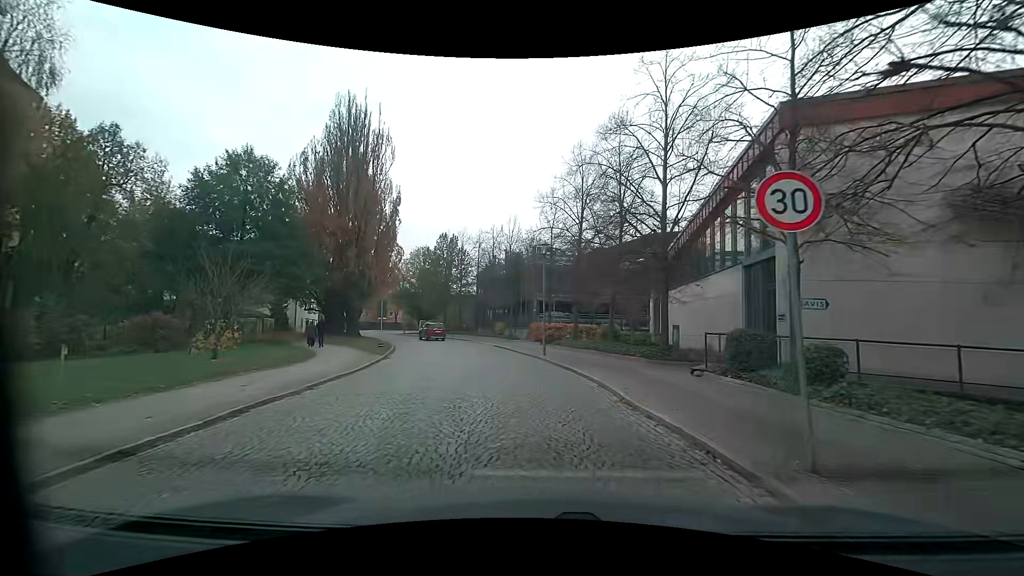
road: residential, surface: sett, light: Day
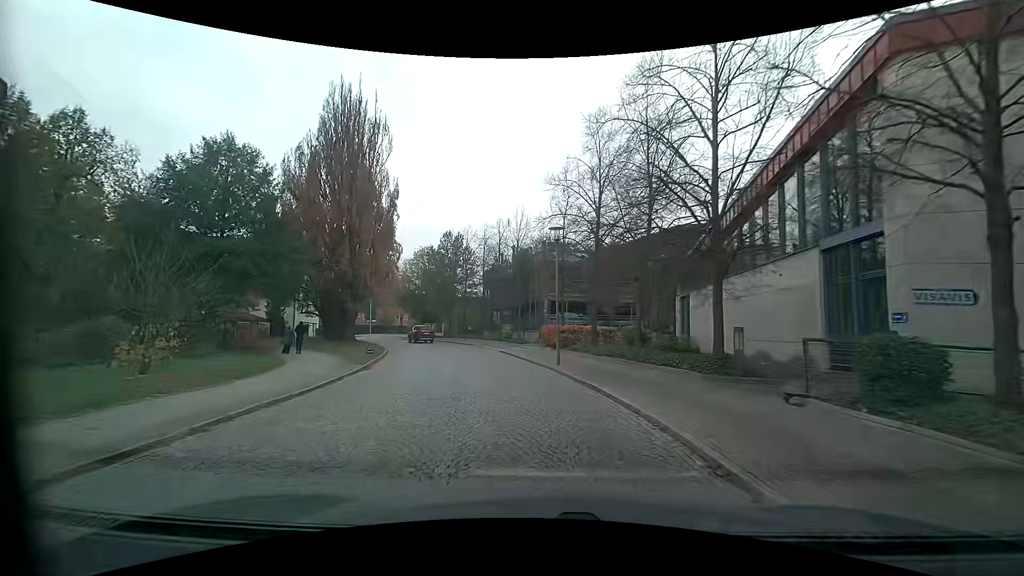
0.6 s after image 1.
(0.0, +4.3) m; -2°
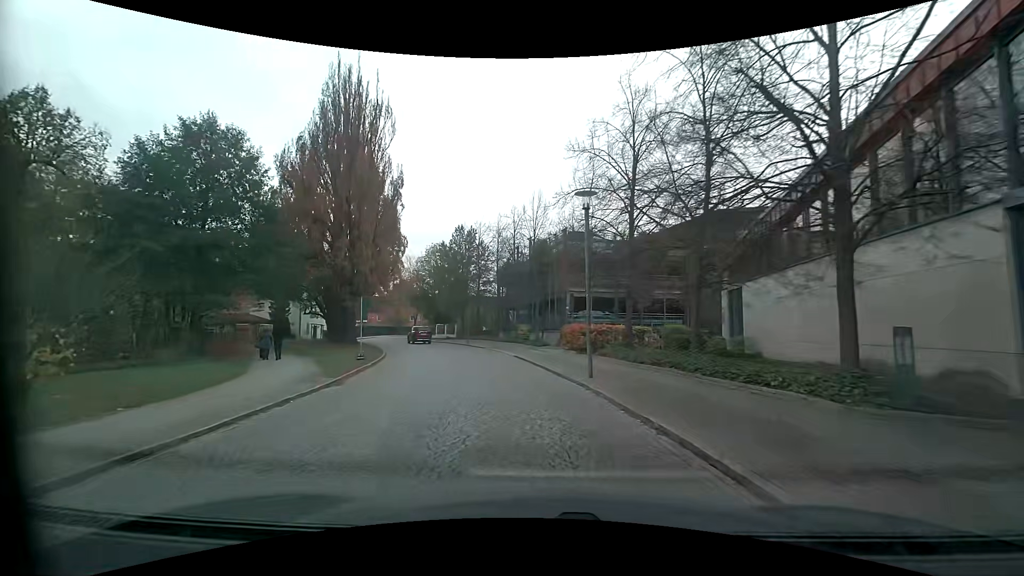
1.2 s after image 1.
(0.0, +4.7) m; -1°
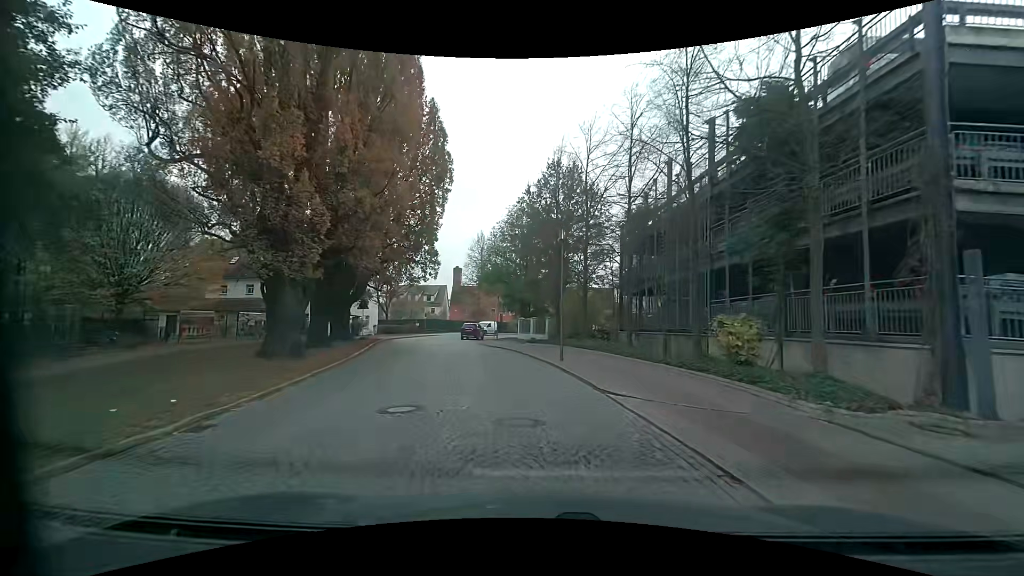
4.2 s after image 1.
(-2.7, +25.2) m; -12°
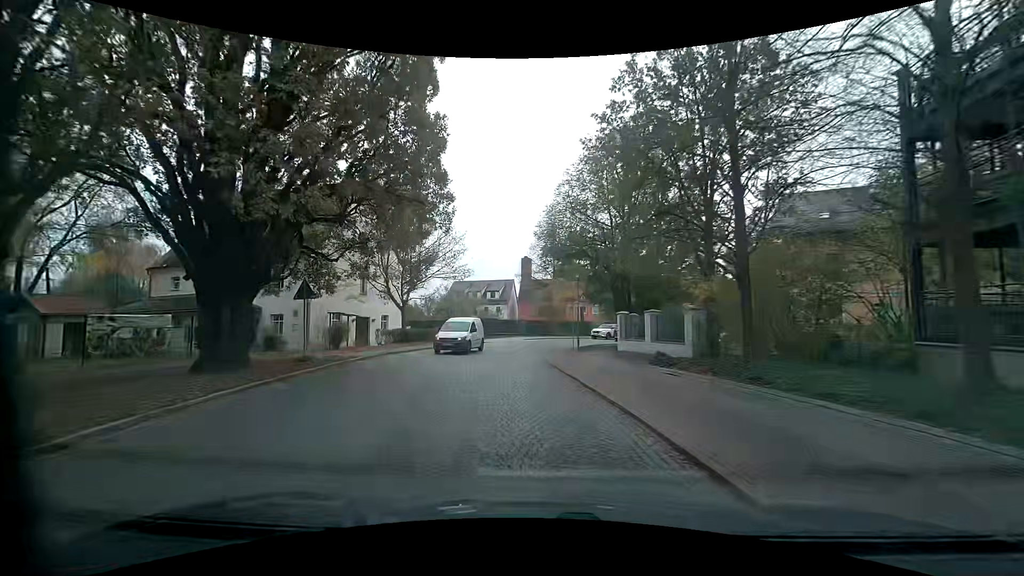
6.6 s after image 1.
(-1.5, +19.8) m; -9°
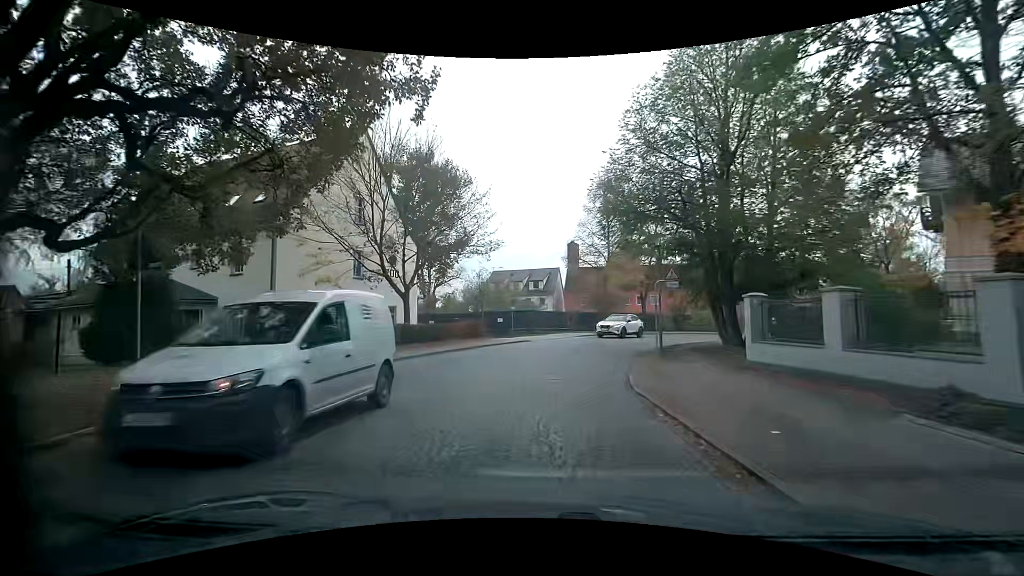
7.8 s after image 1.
(-0.4, +9.8) m; -5°
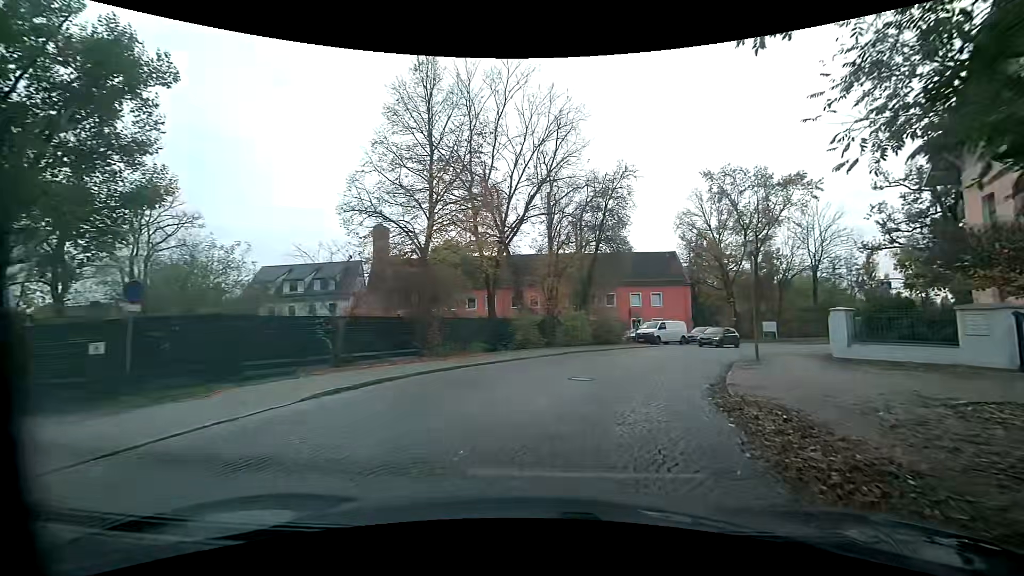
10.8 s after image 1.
(+2.8, +24.1) m; +20°
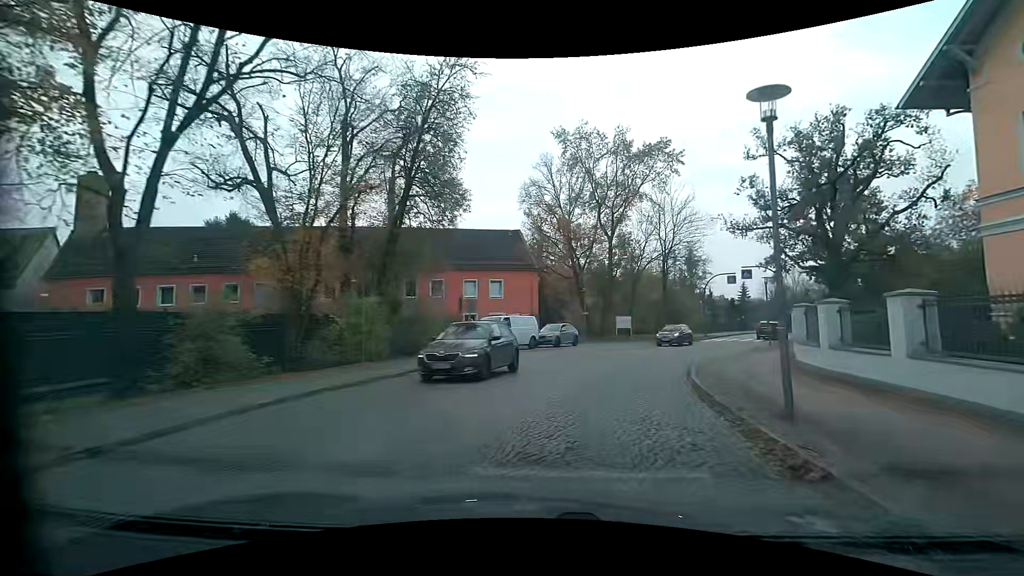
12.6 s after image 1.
(+2.5, +14.7) m; +19°
(+1, +10) (+3, +20) (+8, +29) (+13, +37) (+18, +46) (+24, +54) (+29, +63) (+34, +71) (+40, +79) (+46, +87) m
